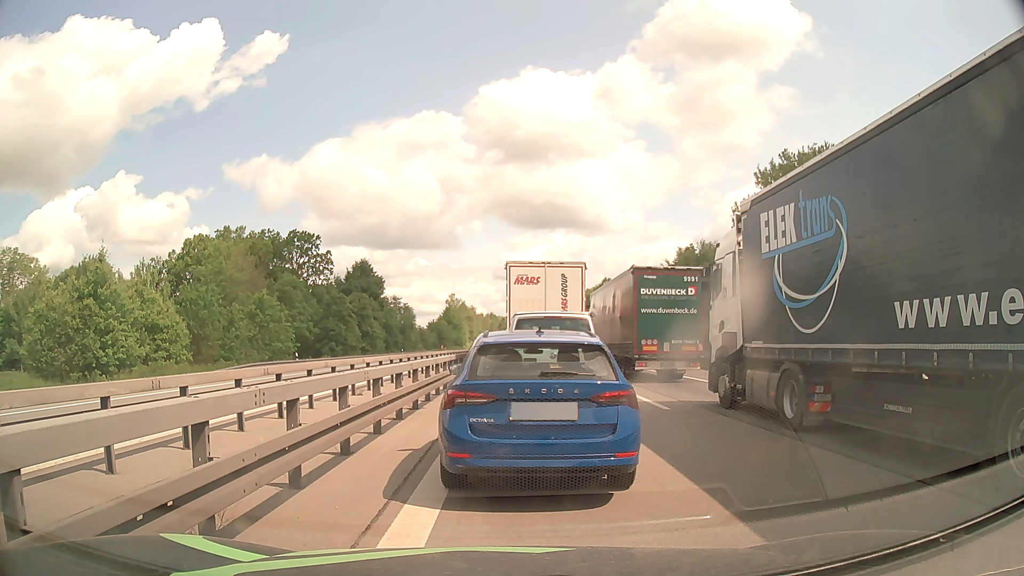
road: motorway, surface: asphalt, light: Day
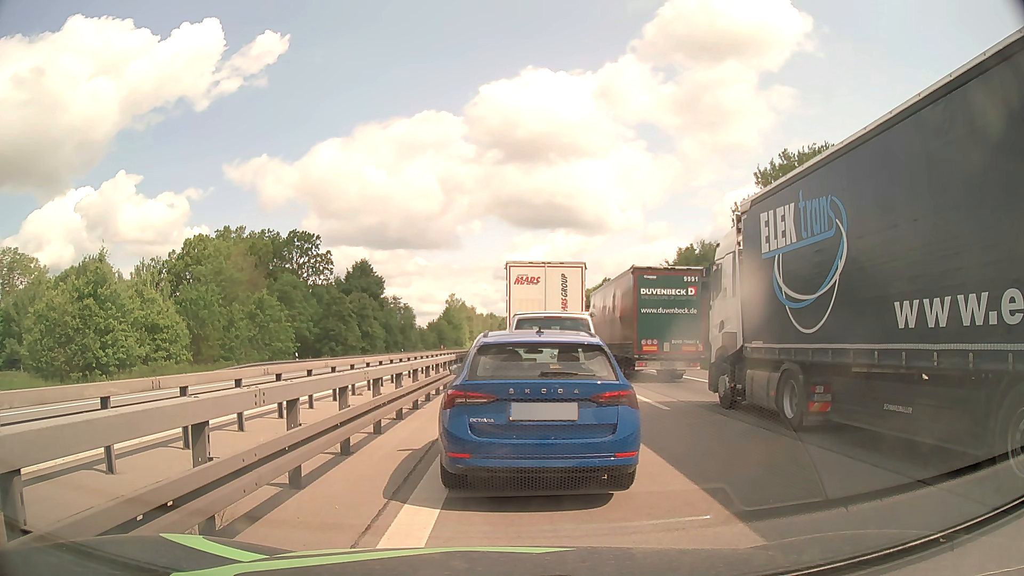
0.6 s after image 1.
(0.0, 0.0) m; 0°
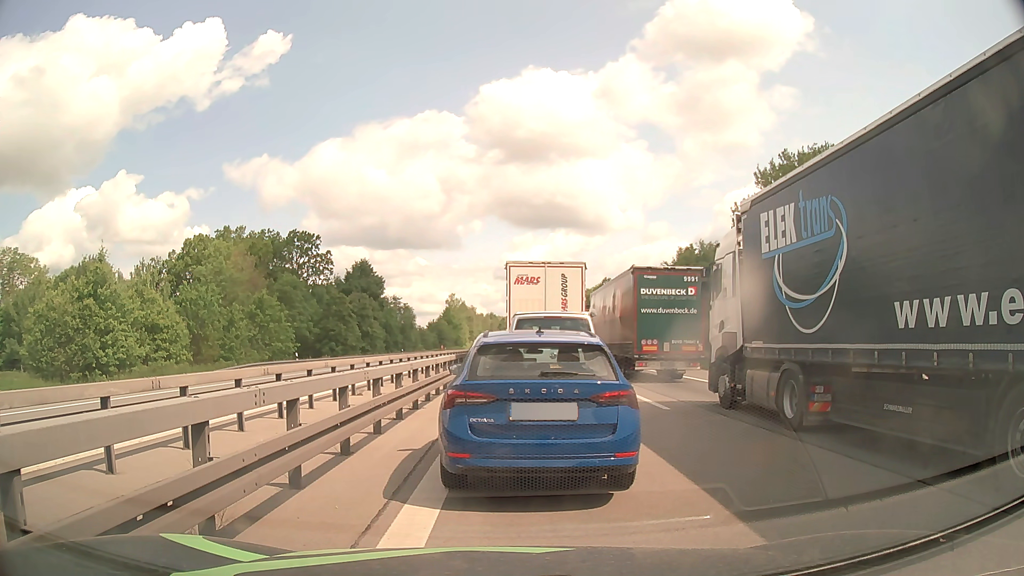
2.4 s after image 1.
(0.0, 0.0) m; 0°
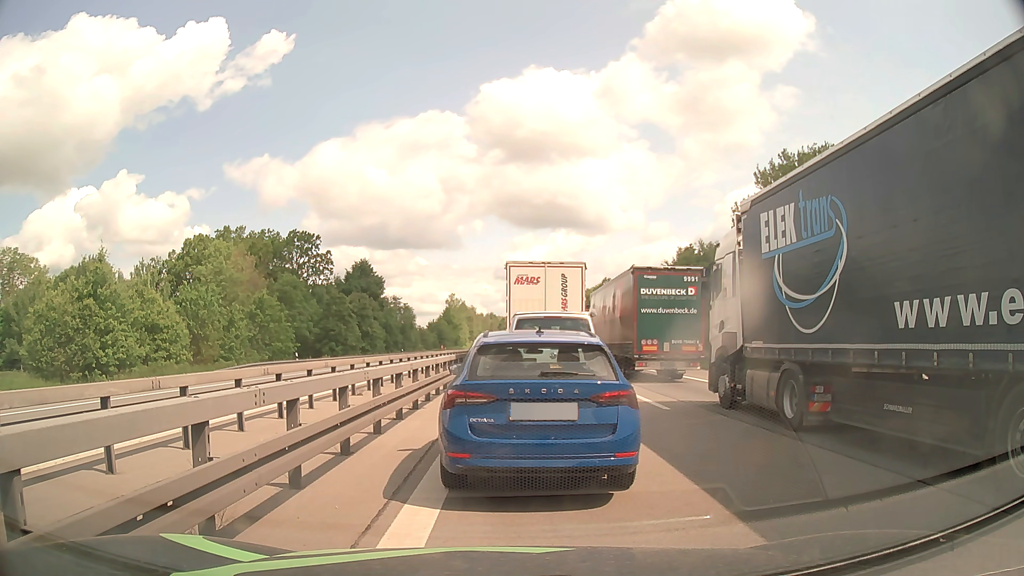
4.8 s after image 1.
(0.0, 0.0) m; 0°
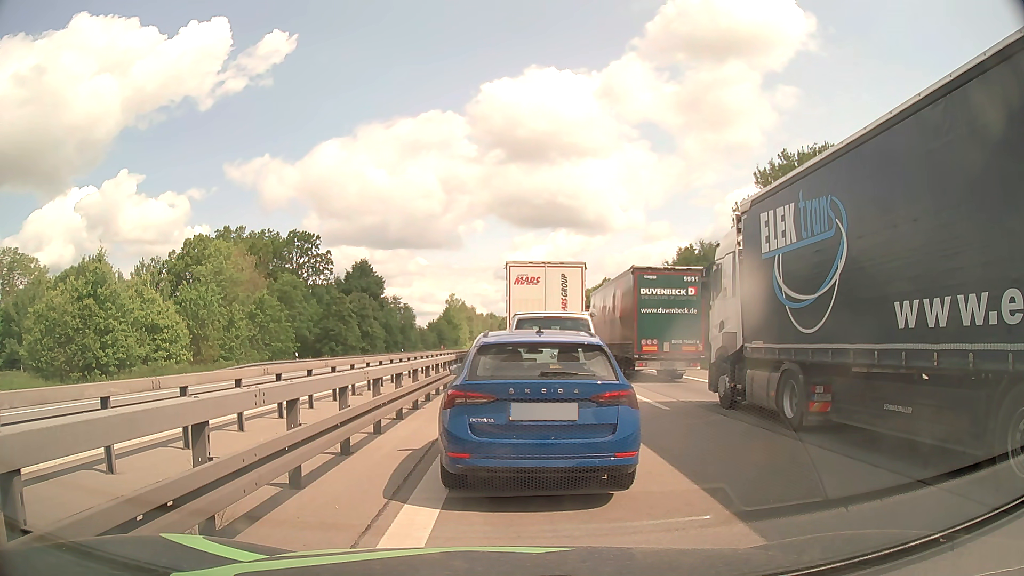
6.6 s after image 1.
(0.0, 0.0) m; 0°
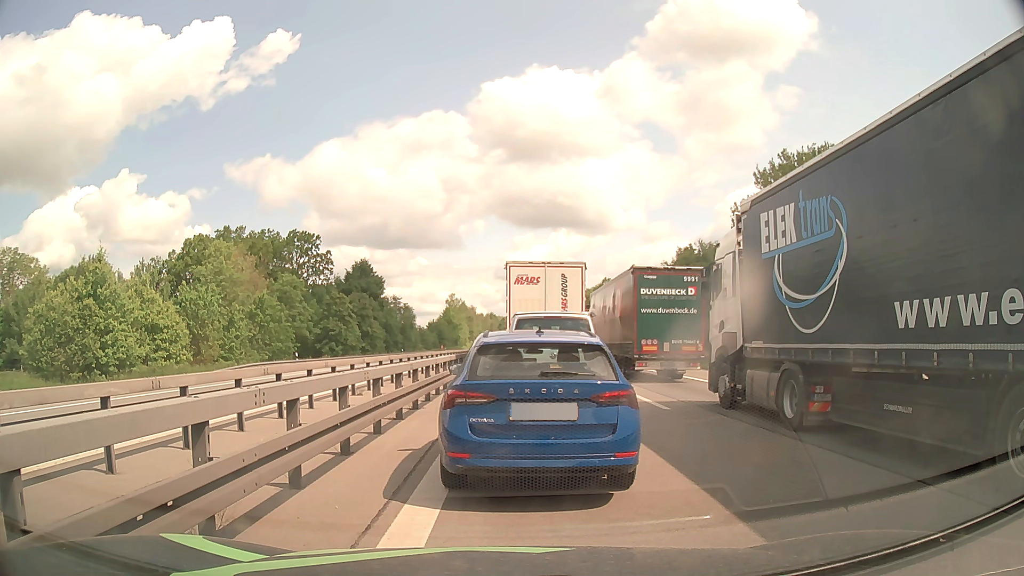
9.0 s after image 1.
(0.0, 0.0) m; 0°
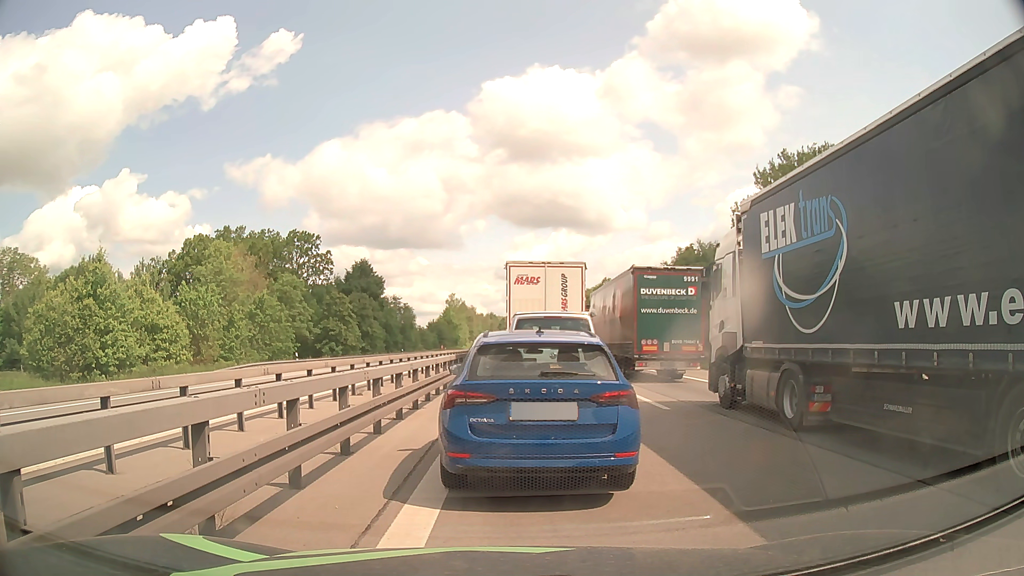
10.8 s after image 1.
(0.0, 0.0) m; 0°
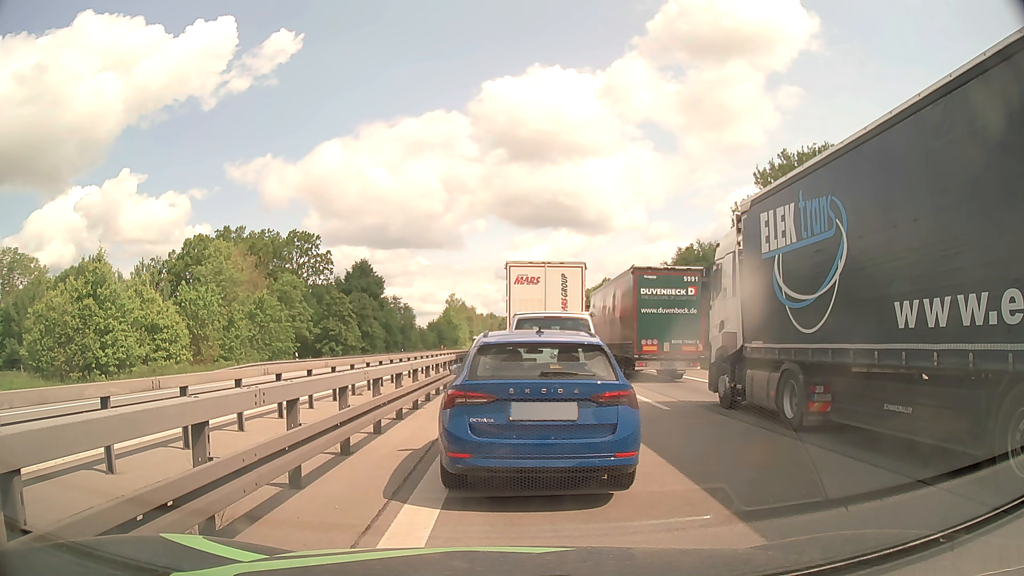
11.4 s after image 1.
(0.0, 0.0) m; 0°
